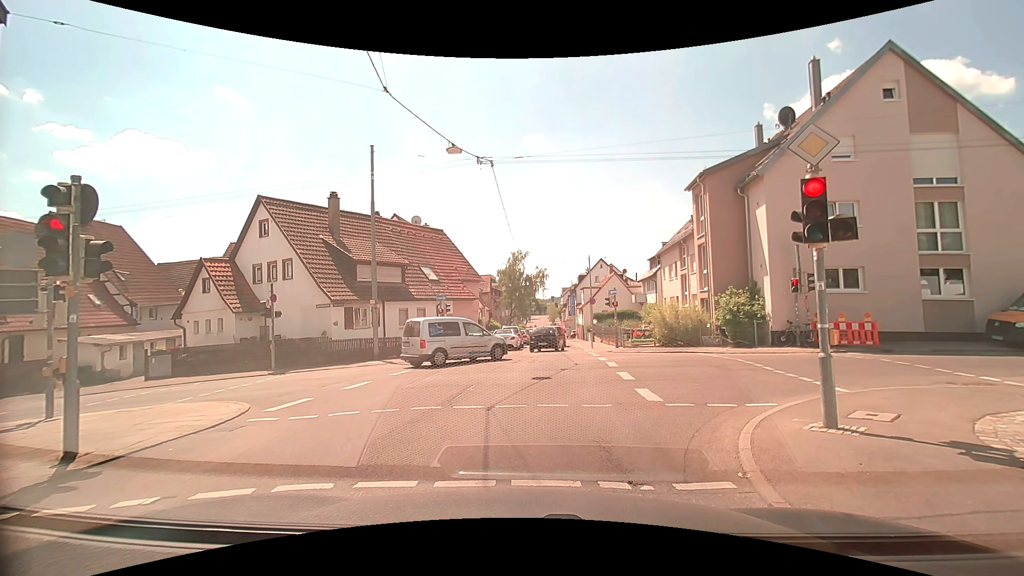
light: Day
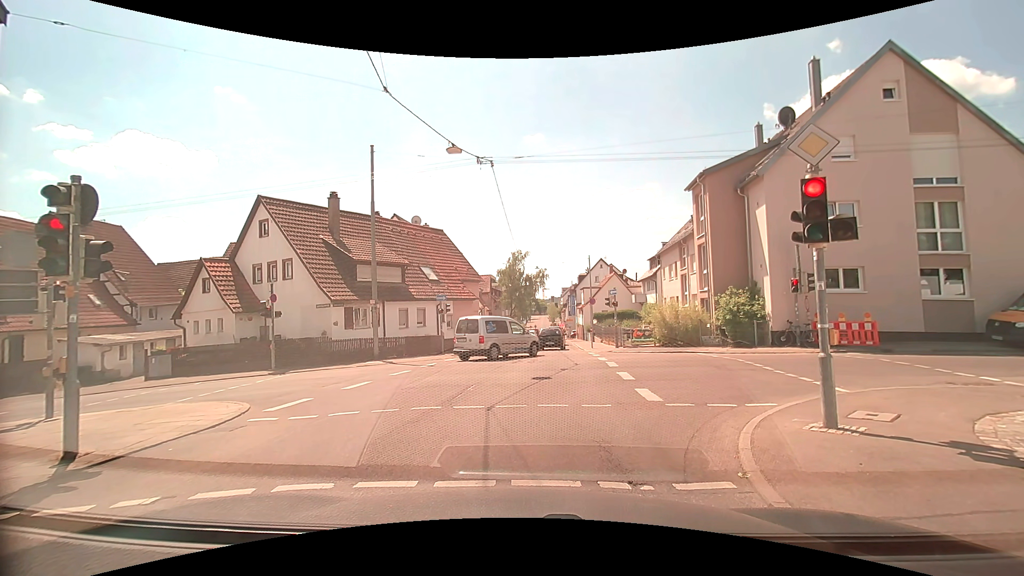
(0.0, 0.0) m; 0°
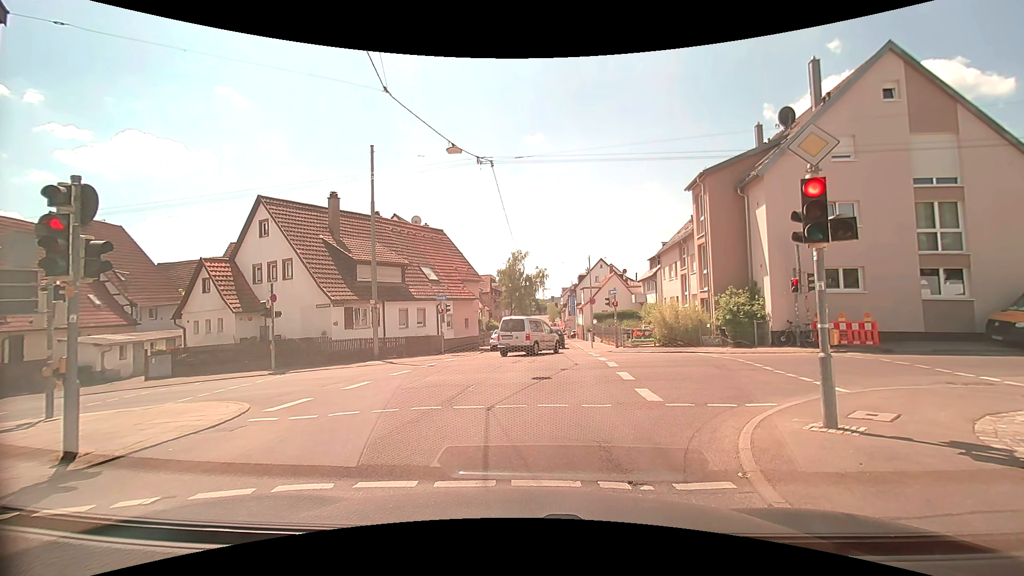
(0.0, 0.0) m; 0°
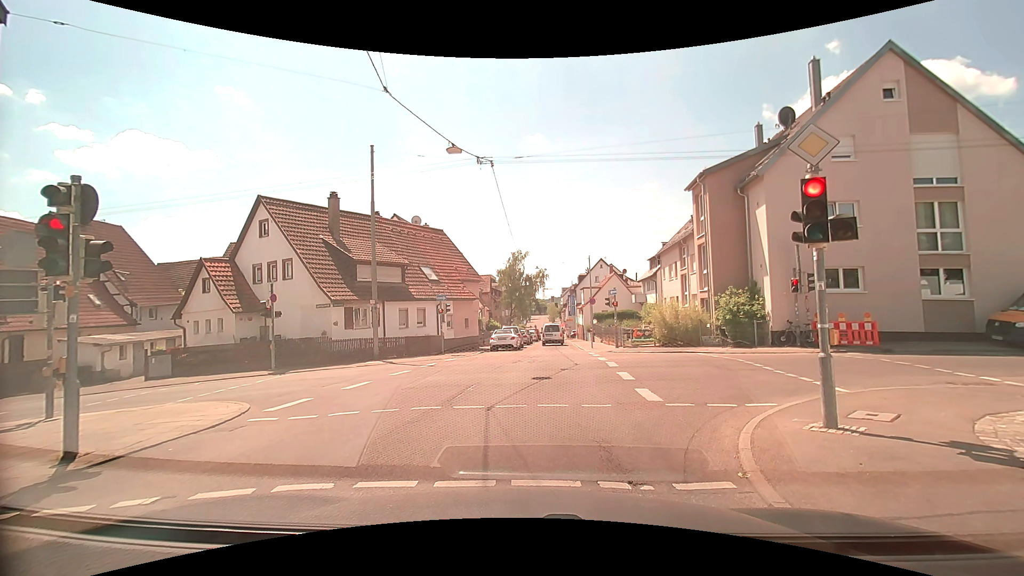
(0.0, 0.0) m; 0°
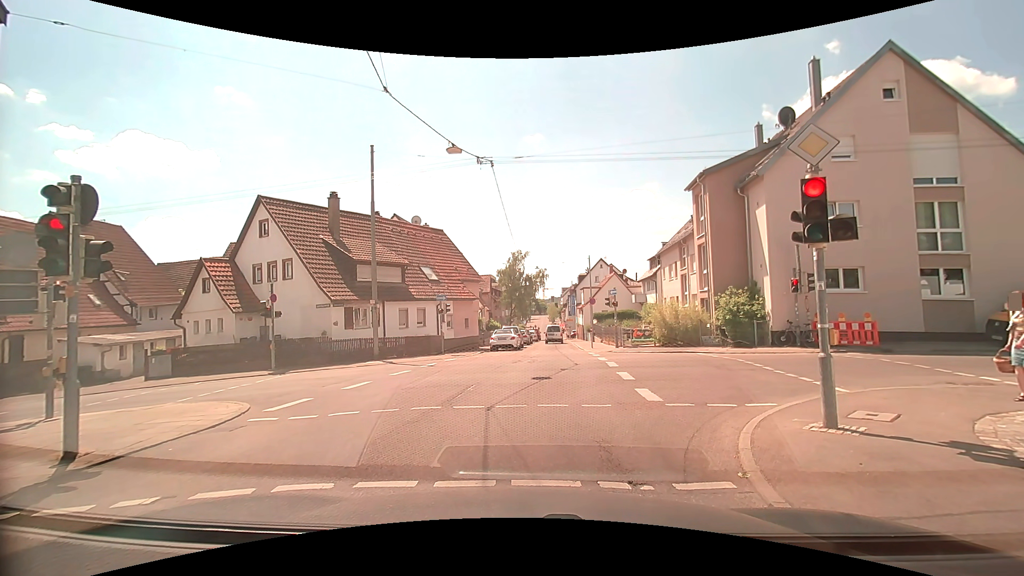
(0.0, 0.0) m; 0°
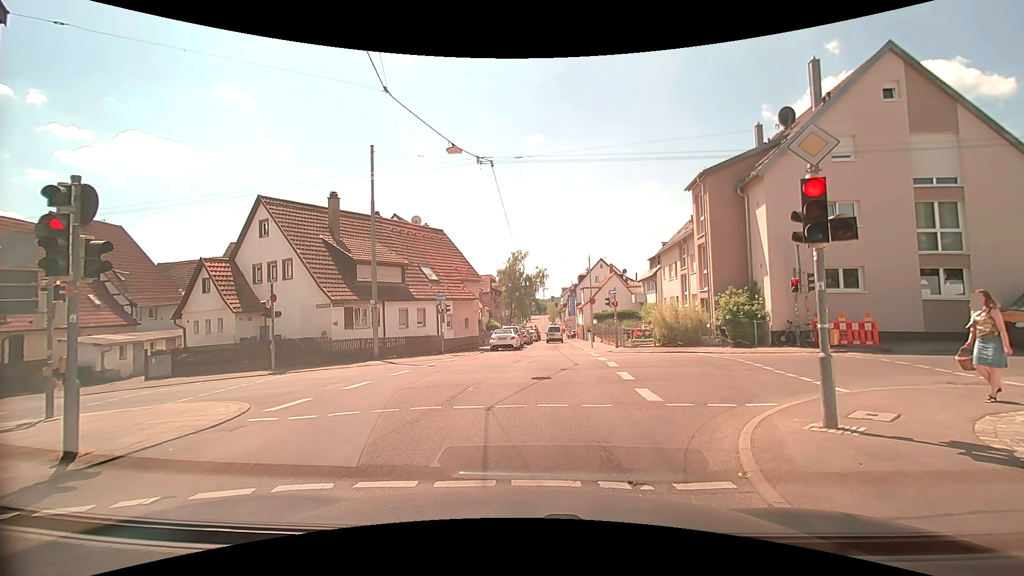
(0.0, 0.0) m; 0°
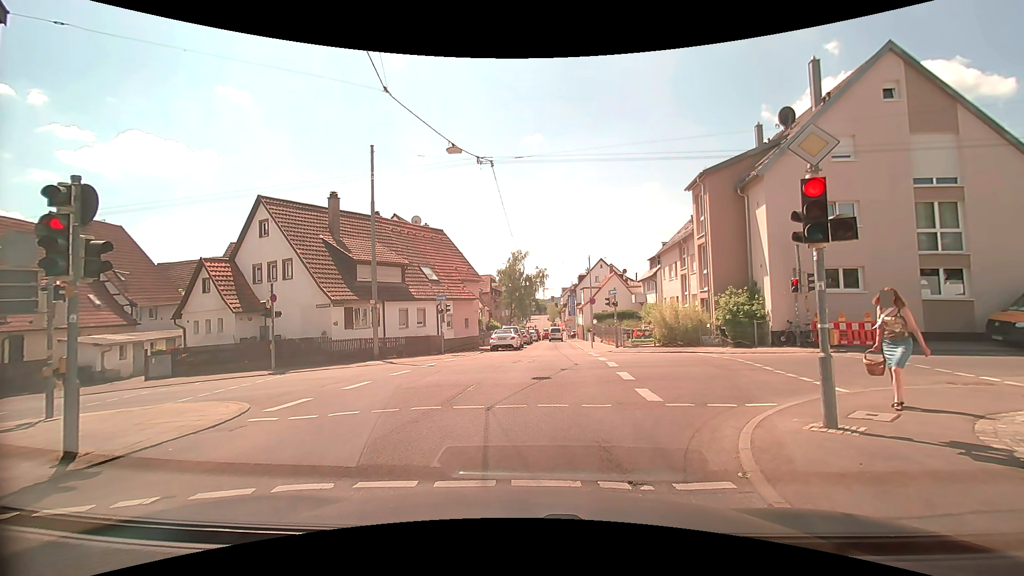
(0.0, 0.0) m; 0°
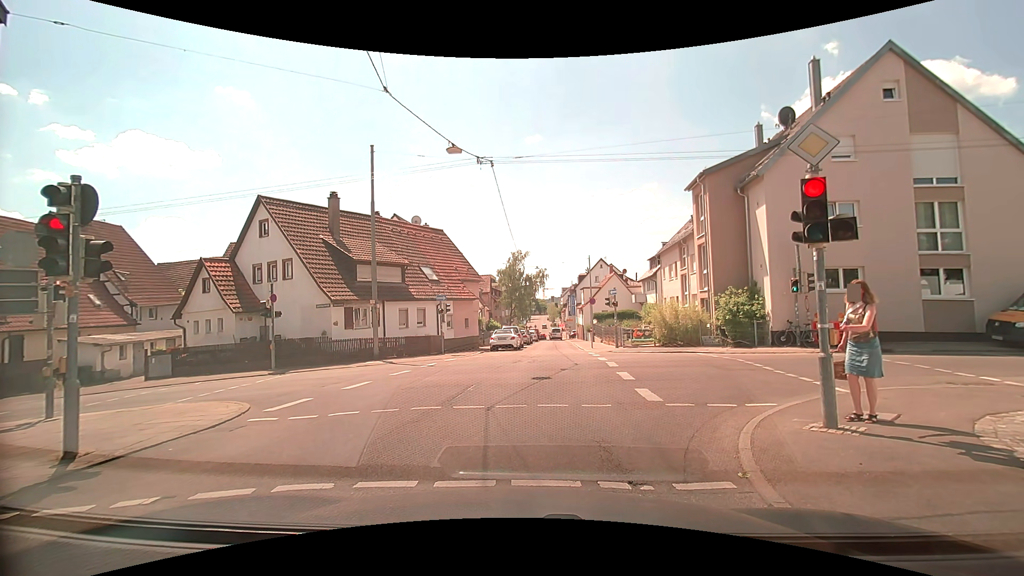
(0.0, 0.0) m; 0°
